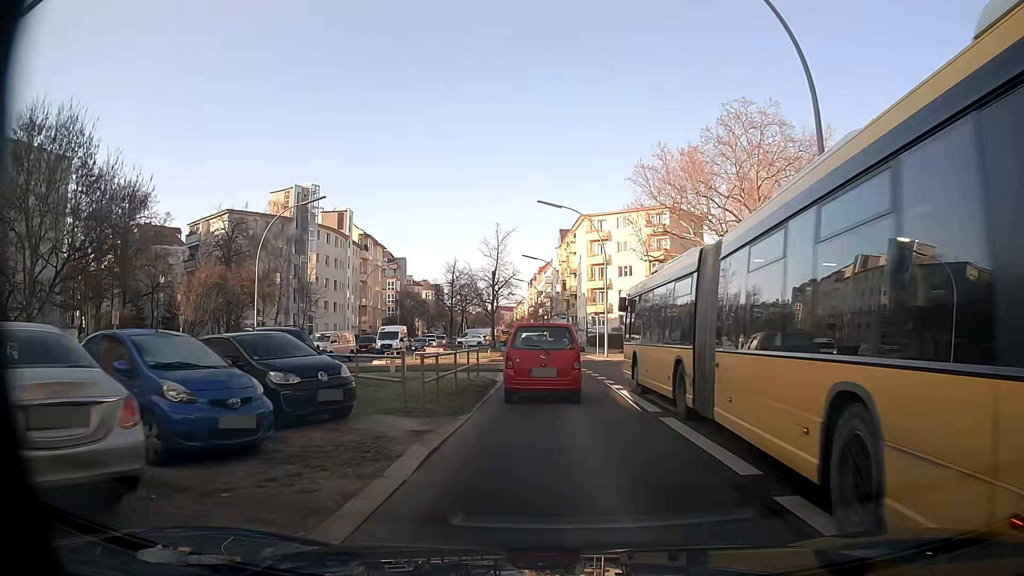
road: secondary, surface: asphalt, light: Day
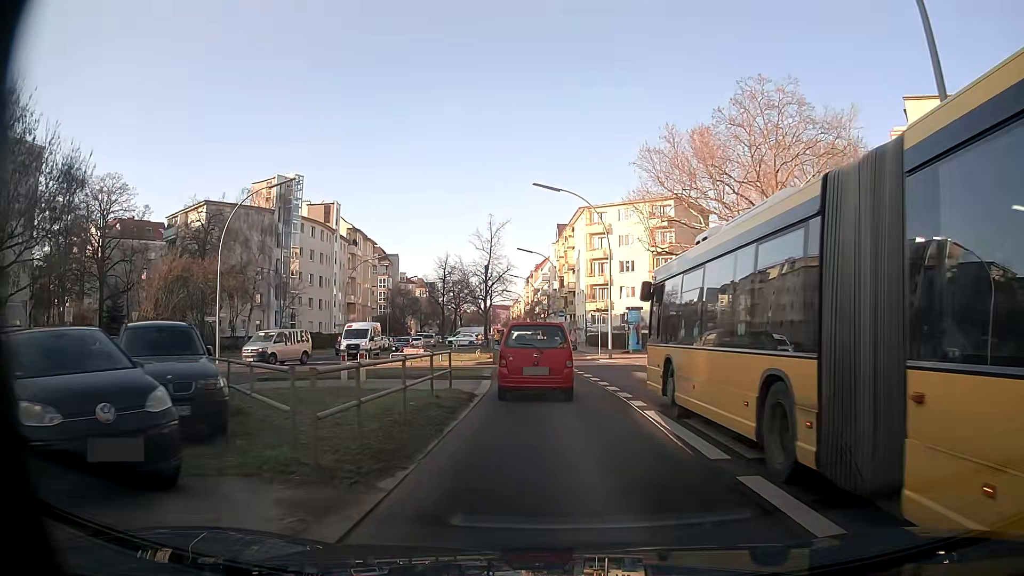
(+0.1, +5.1) m; +1°
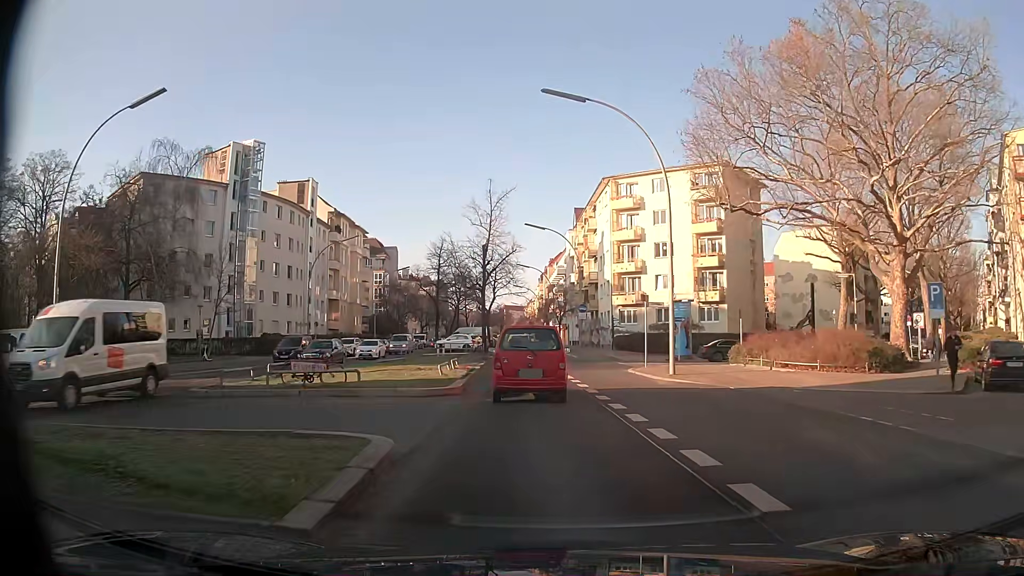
(0.0, +16.4) m; -1°
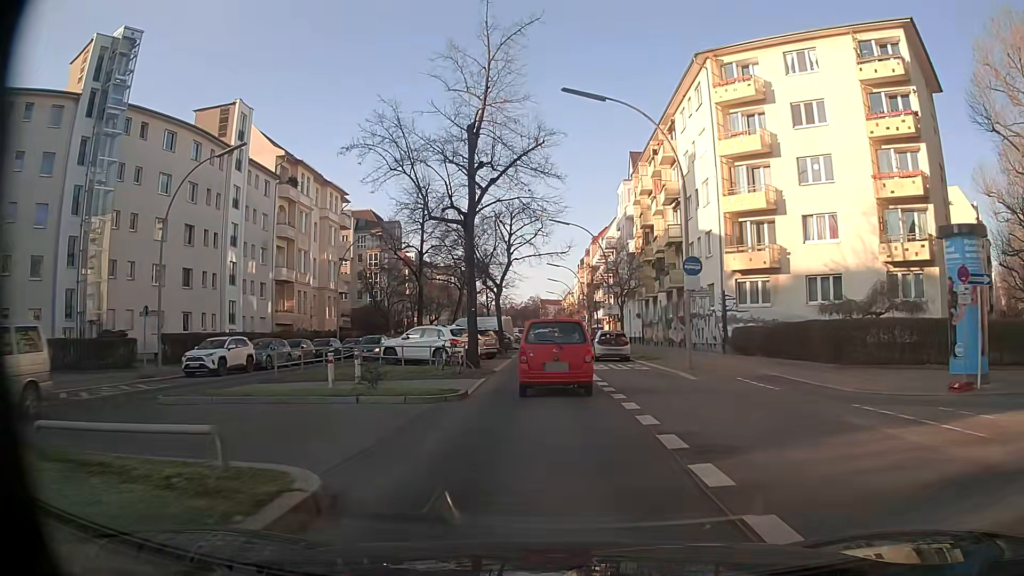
(-1.1, +29.7) m; -4°
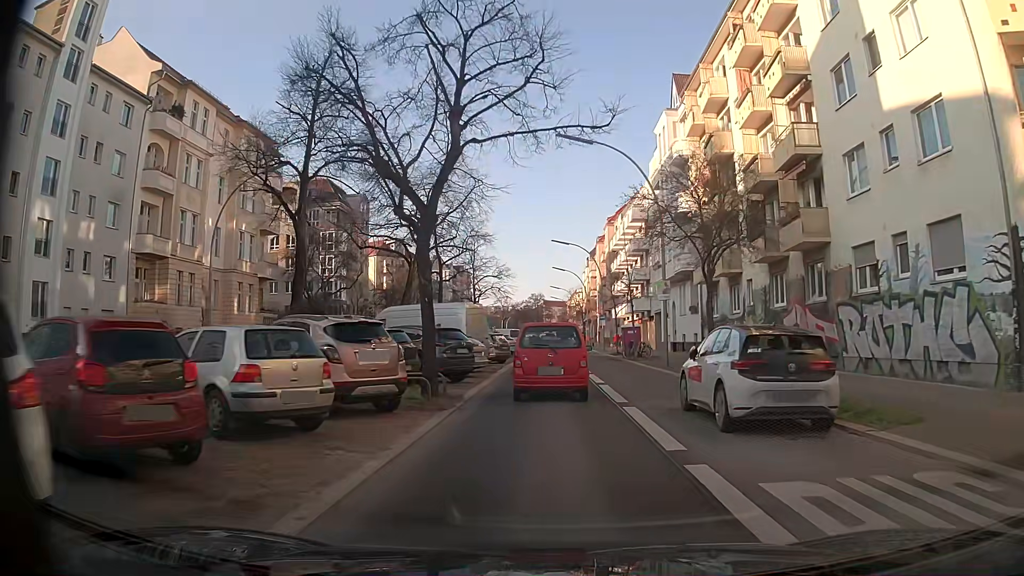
(0.0, +24.0) m; 0°
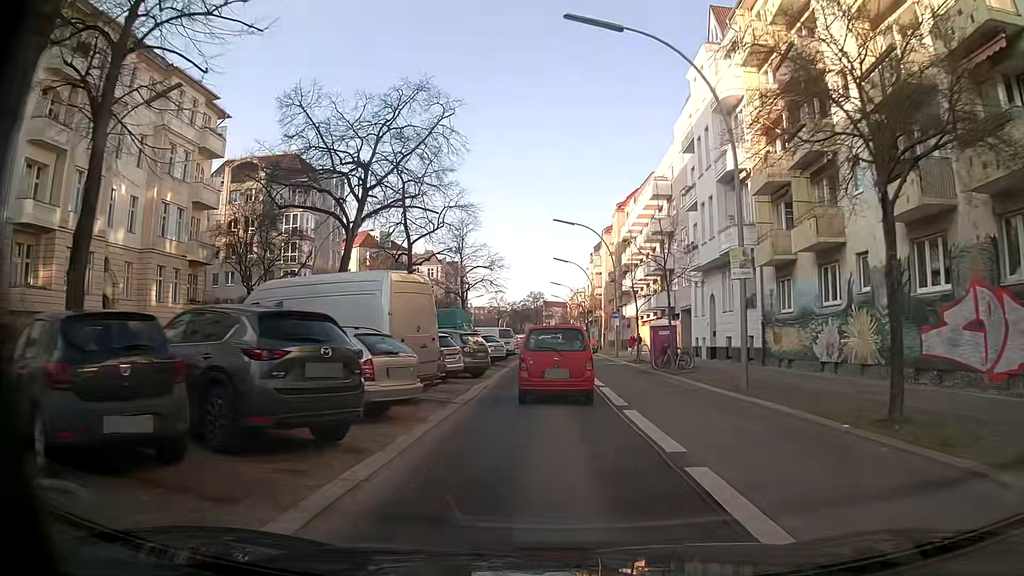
(0.0, +12.1) m; +1°
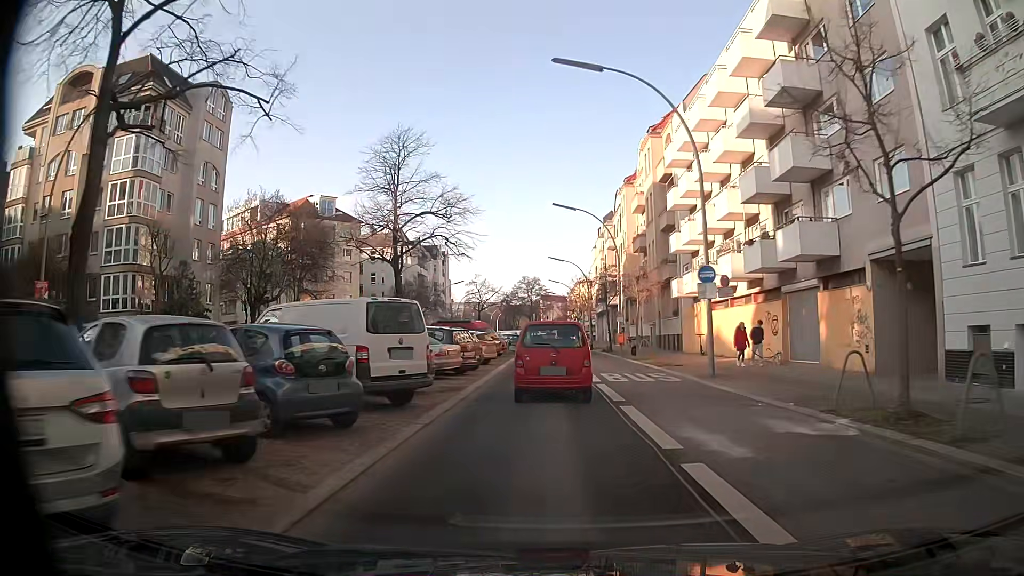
(-0.2, +30.1) m; -1°
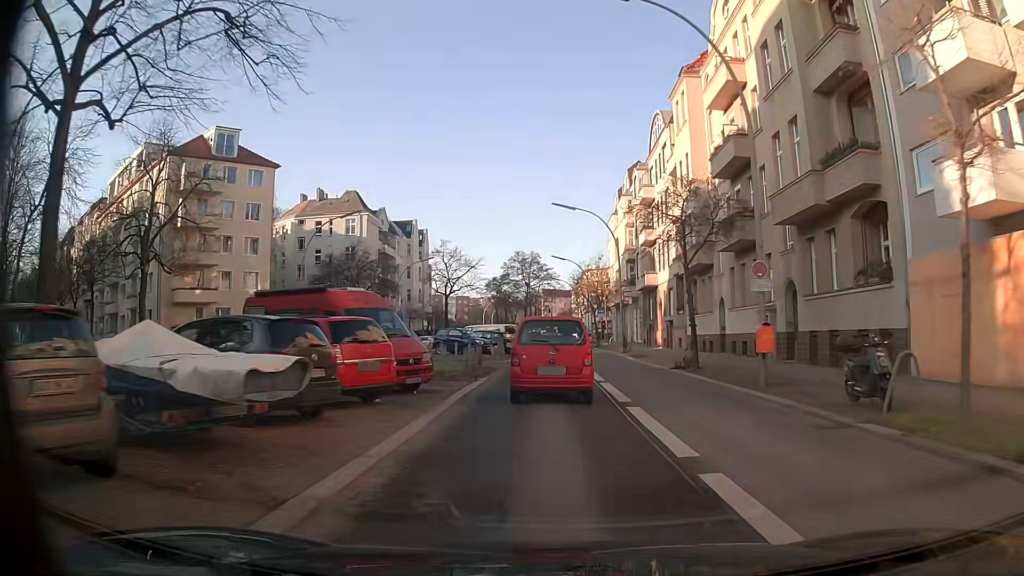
(-0.1, +30.7) m; 0°
(0, +10) (0, +20) (0, +30) (0, +40) (0, +50) (0, +60) (+1, +70) (+2, +80) (+2, +90) (+2, +100) m
